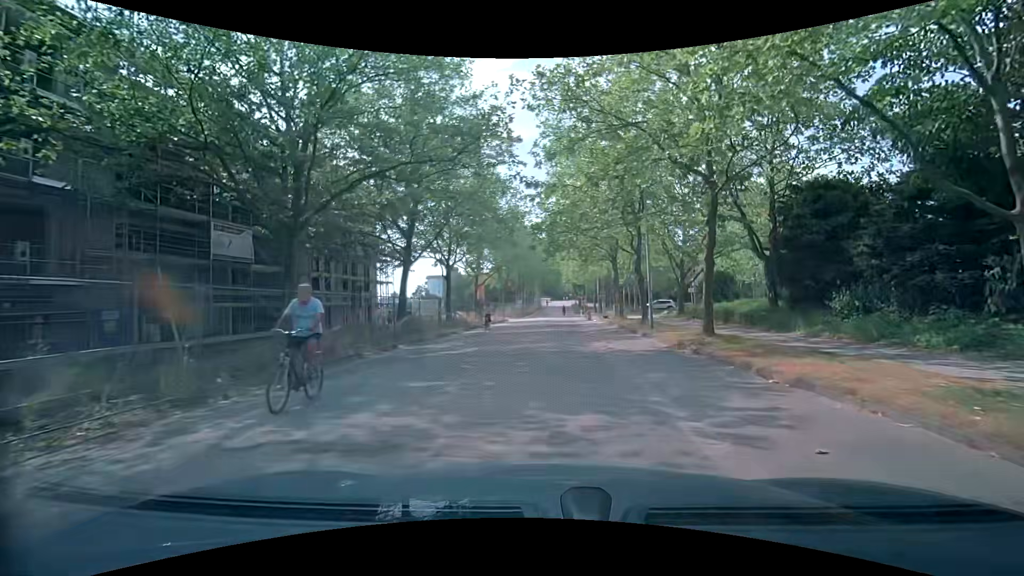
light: Day
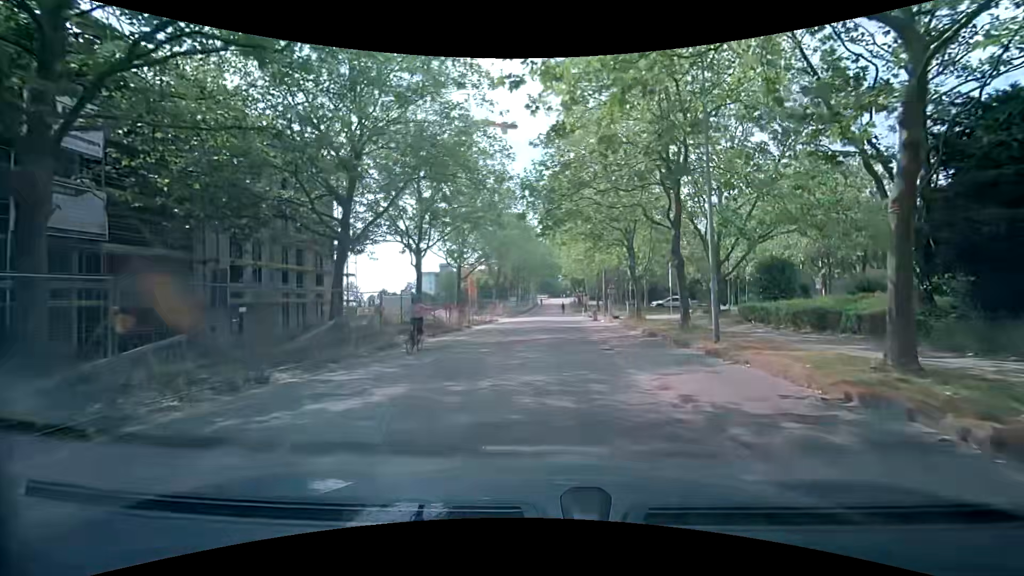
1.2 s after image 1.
(+0.2, +8.8) m; +1°
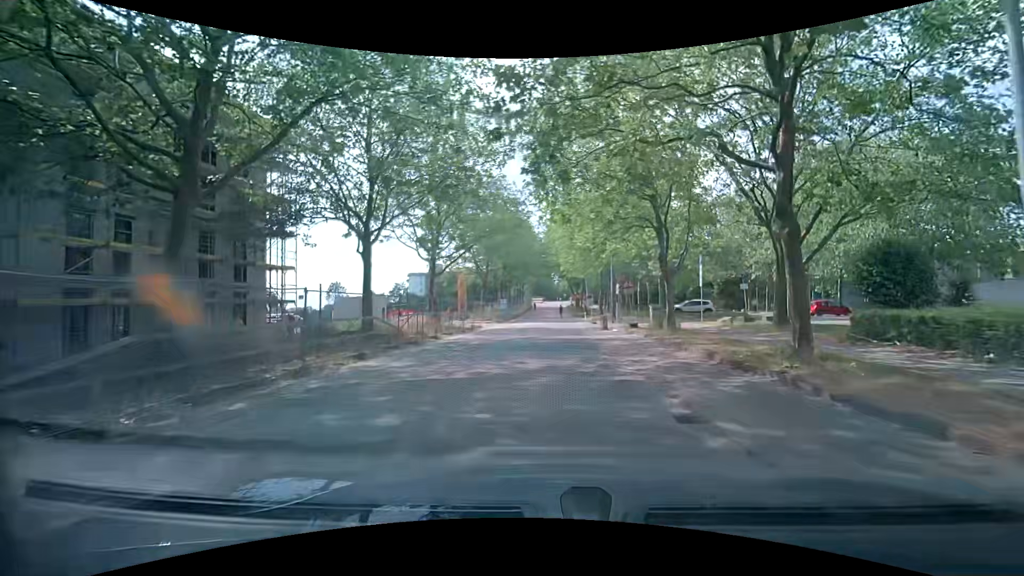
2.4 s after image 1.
(-0.1, +9.0) m; +1°
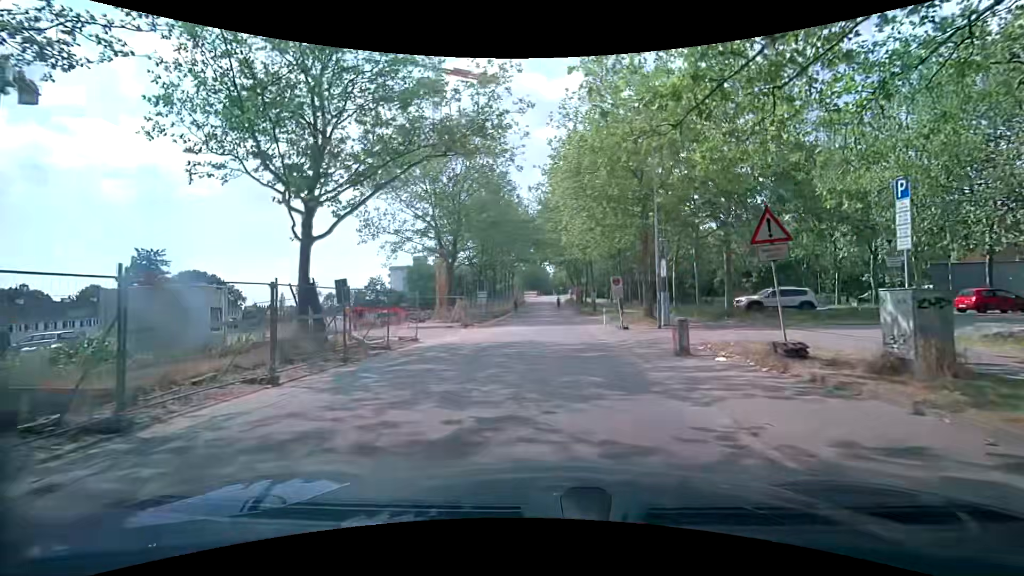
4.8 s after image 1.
(-0.2, +18.1) m; -2°
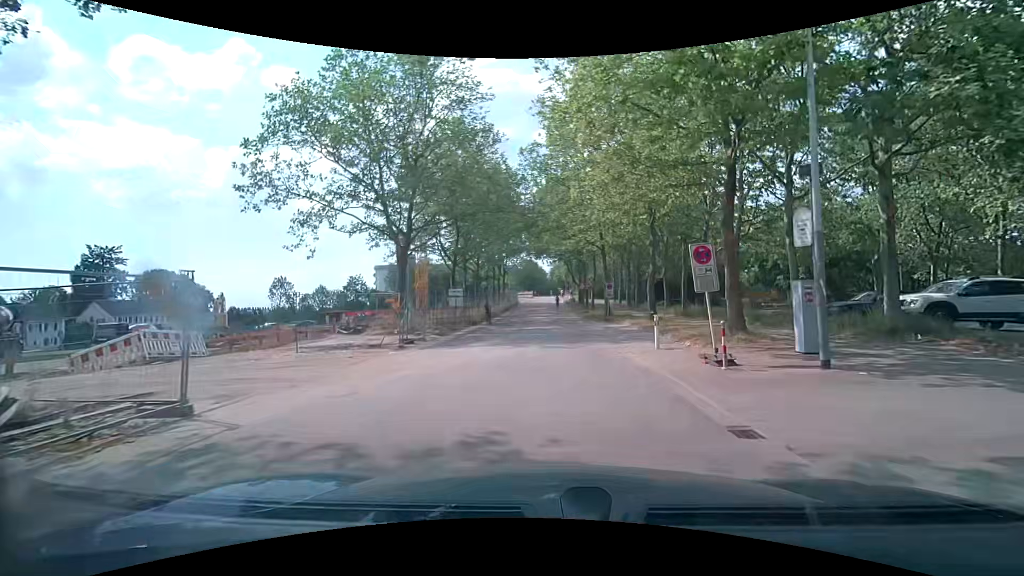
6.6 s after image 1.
(+0.2, +13.2) m; +1°
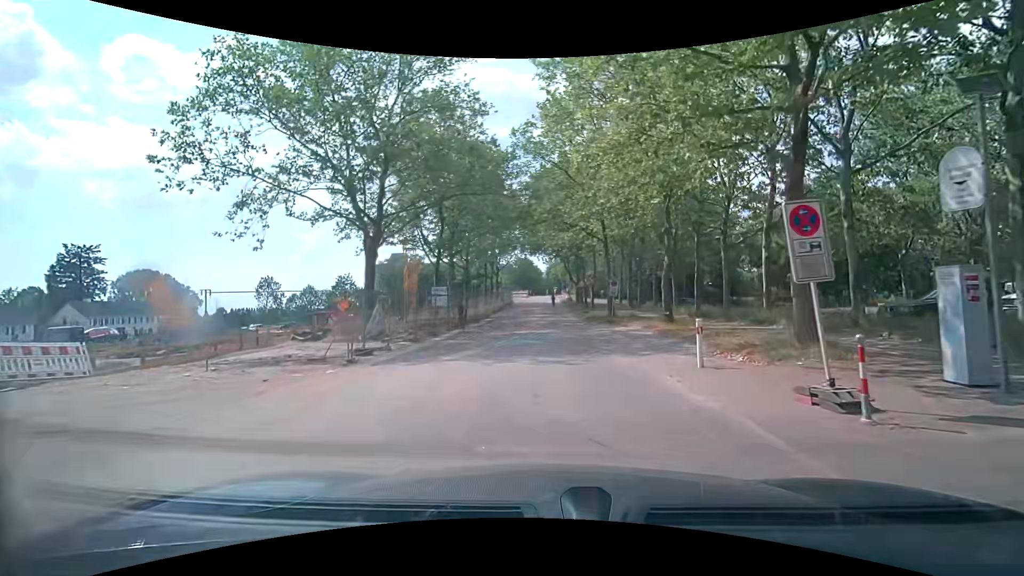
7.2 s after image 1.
(0.0, +4.3) m; +1°
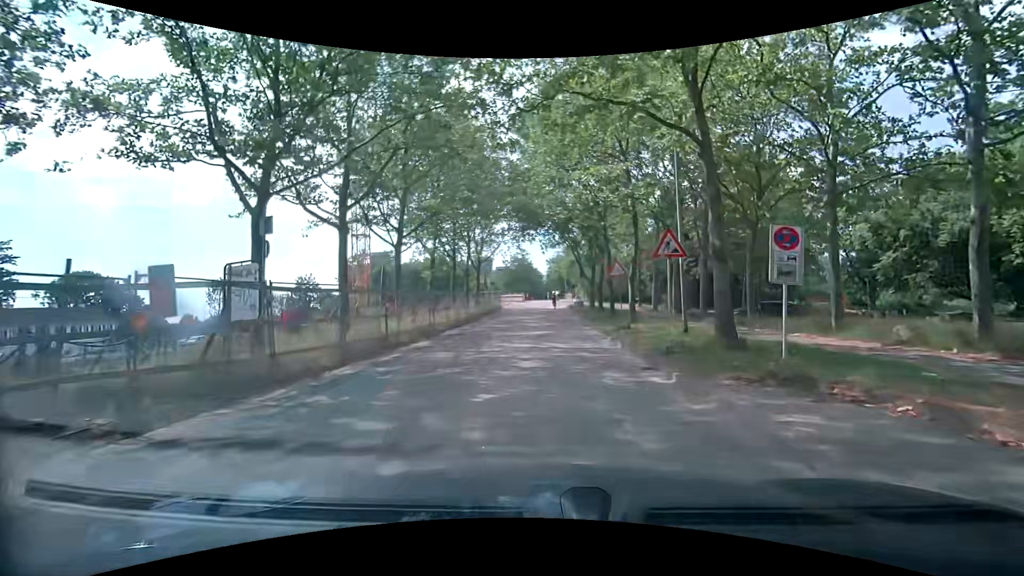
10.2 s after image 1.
(+0.1, +21.2) m; 0°
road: residential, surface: asphalt
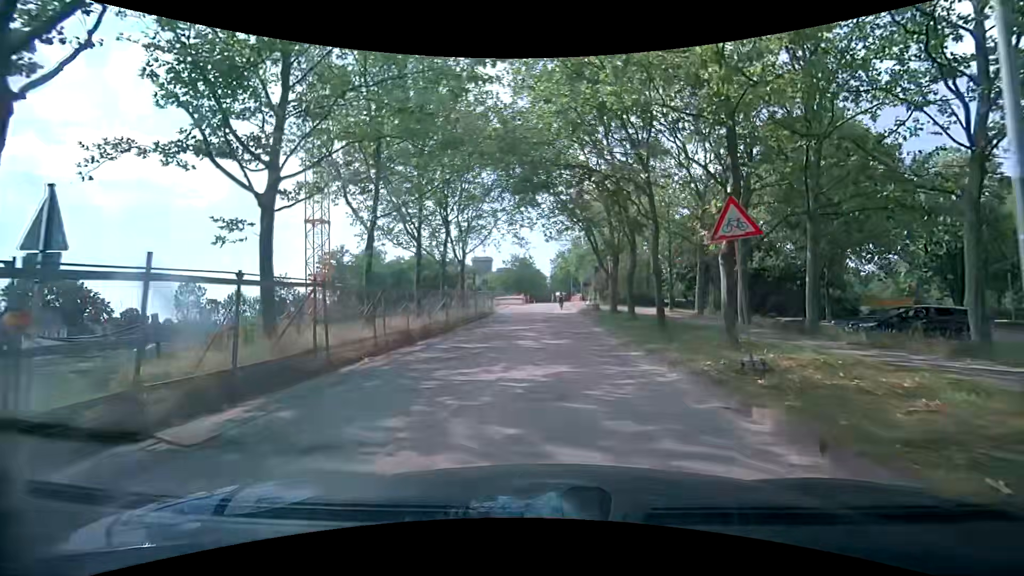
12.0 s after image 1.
(-0.2, +12.2) m; +1°
